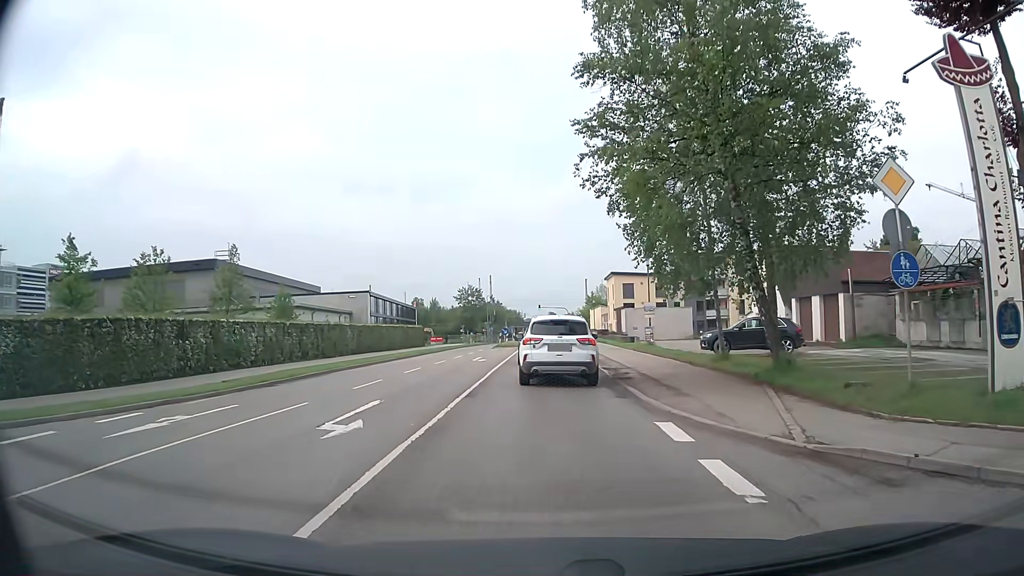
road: secondary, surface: asphalt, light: Day
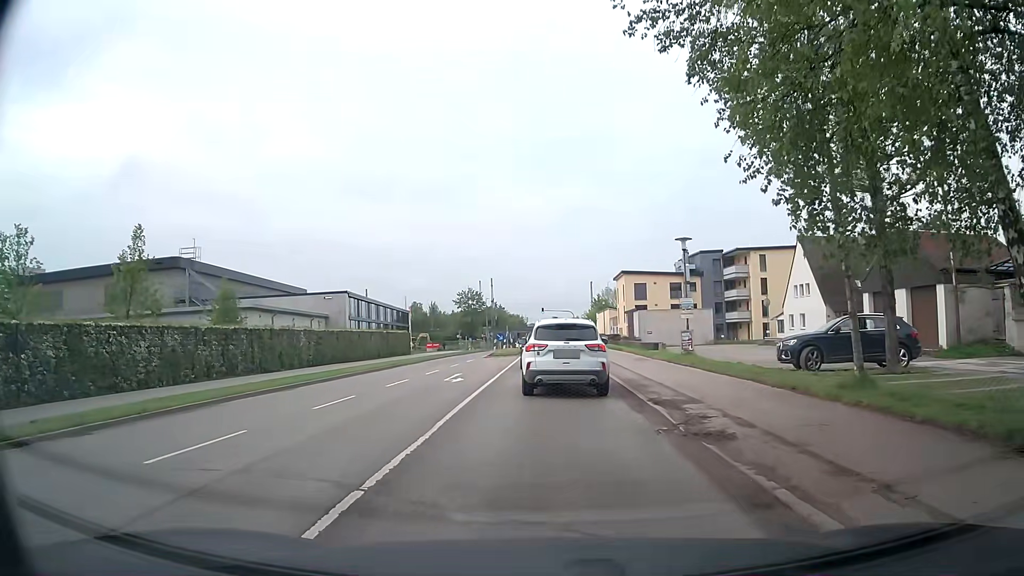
(-0.1, +9.1) m; -1°
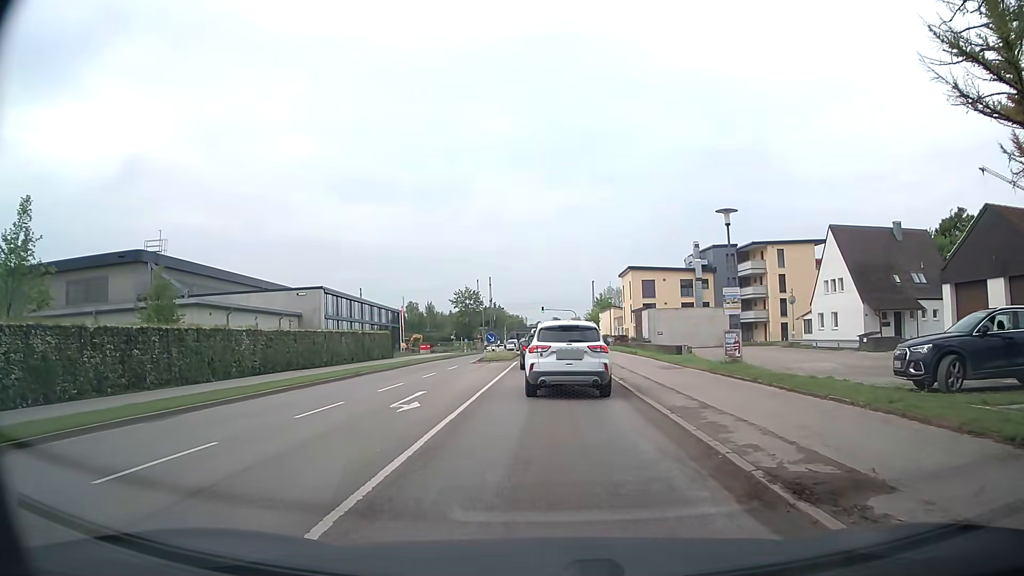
(0.0, +7.3) m; 0°
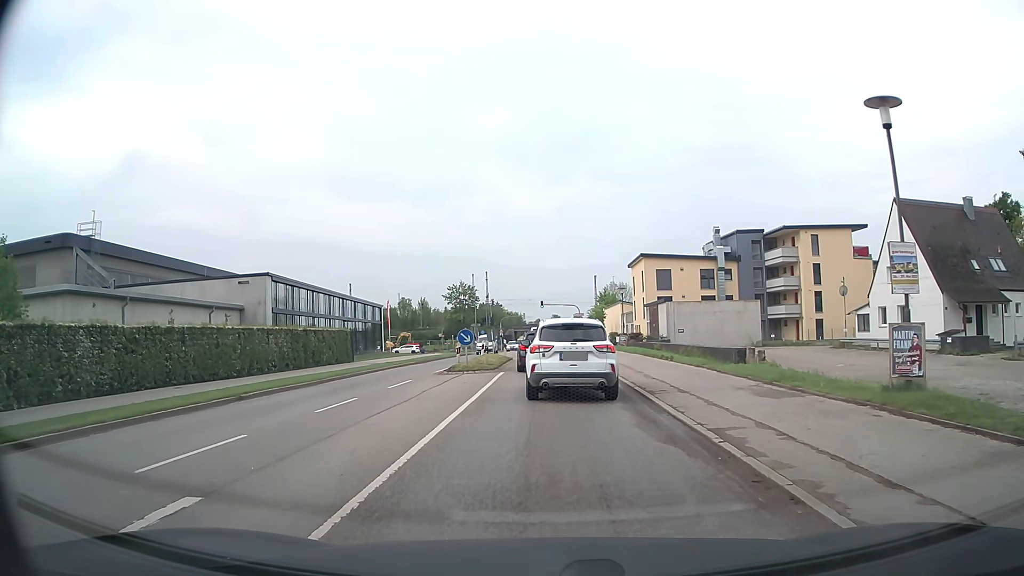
(0.0, +11.3) m; 0°
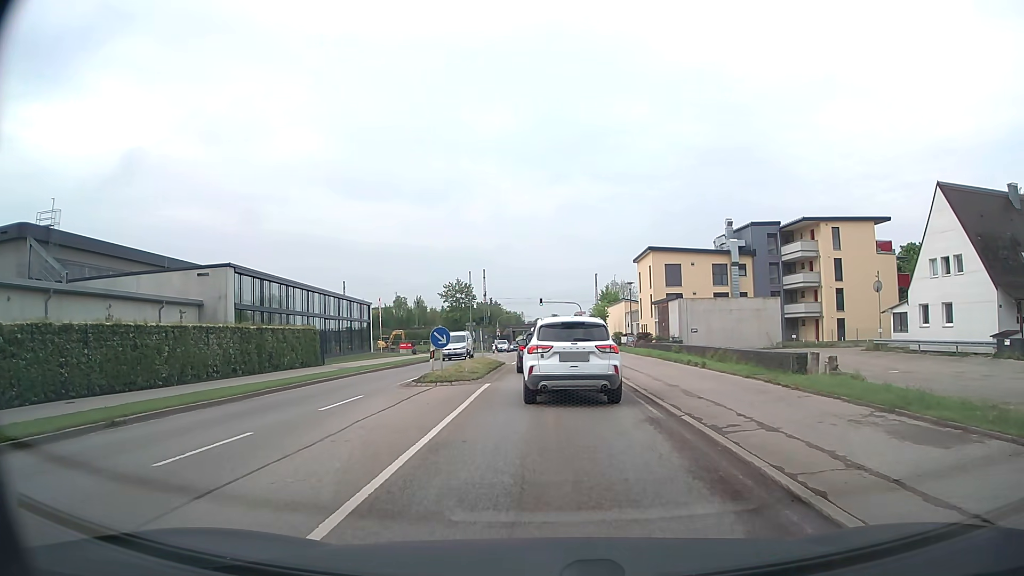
(0.0, +5.8) m; +1°
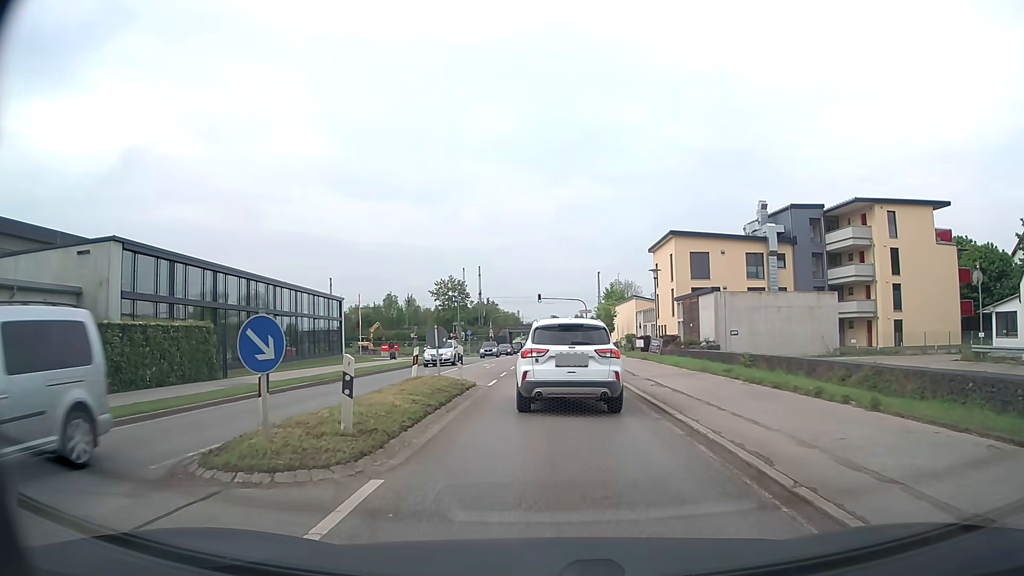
(-0.2, +12.1) m; 0°
